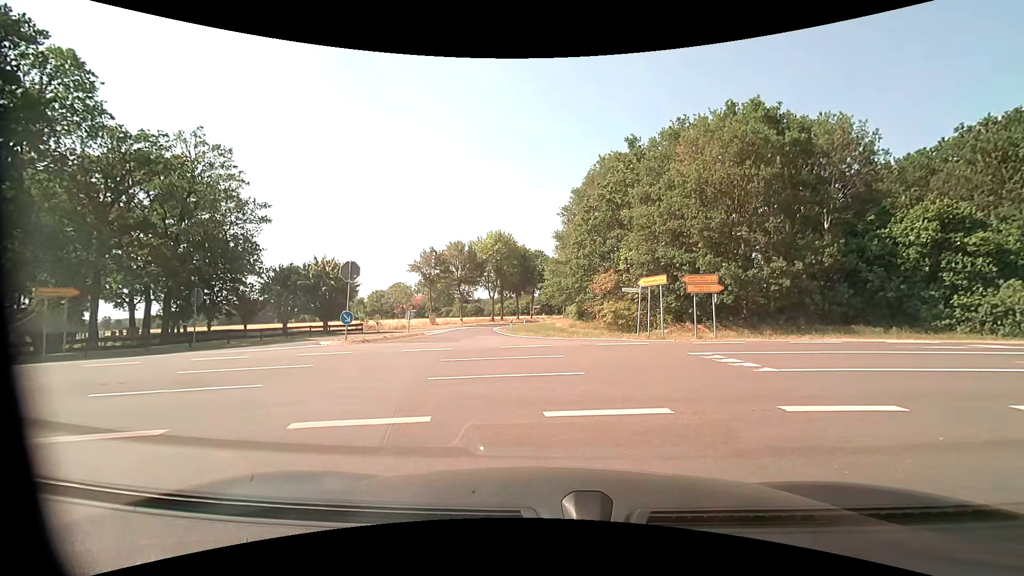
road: tertiary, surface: asphalt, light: Day
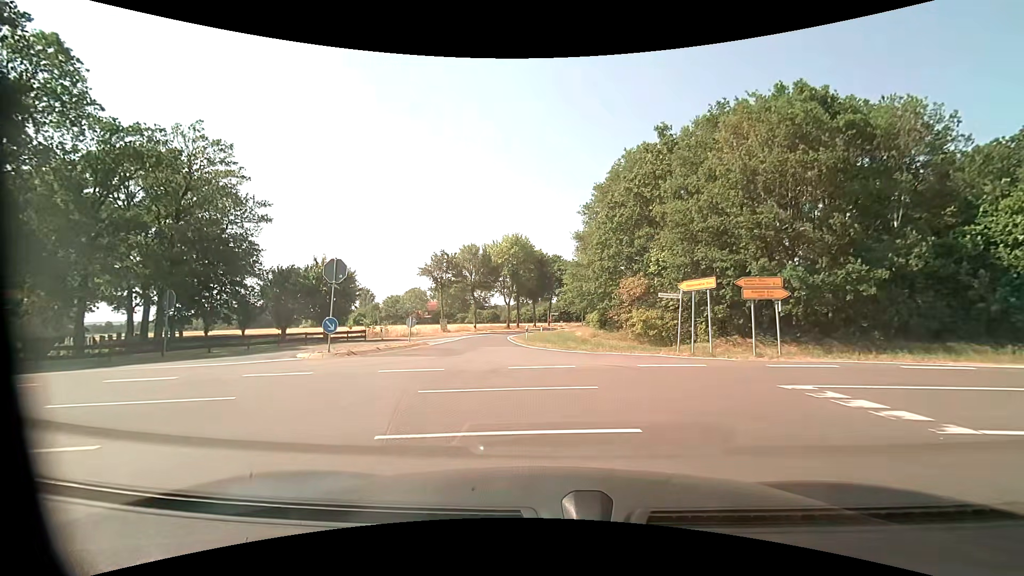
(0.0, +4.7) m; -1°
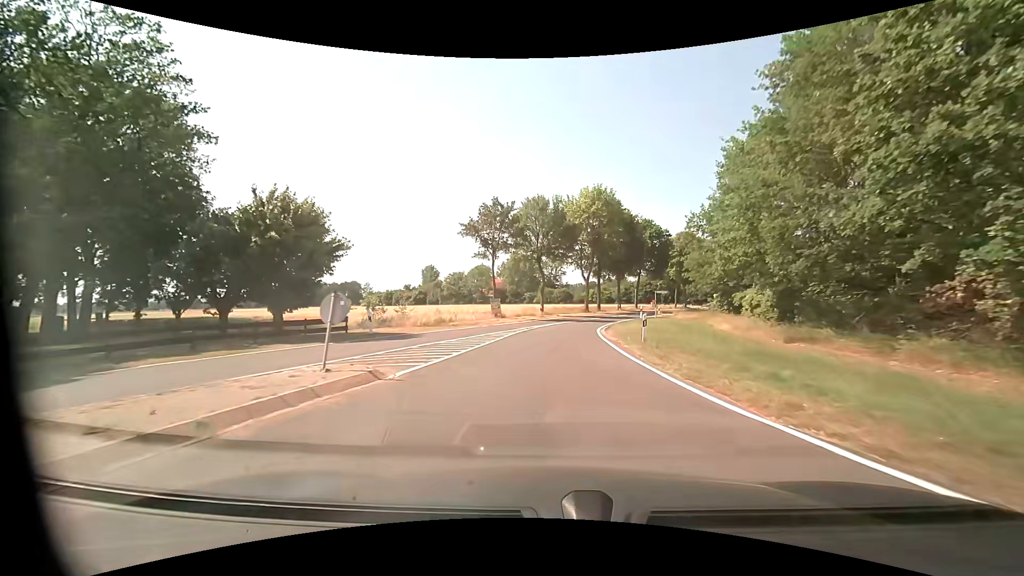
(-1.9, +19.7) m; -7°
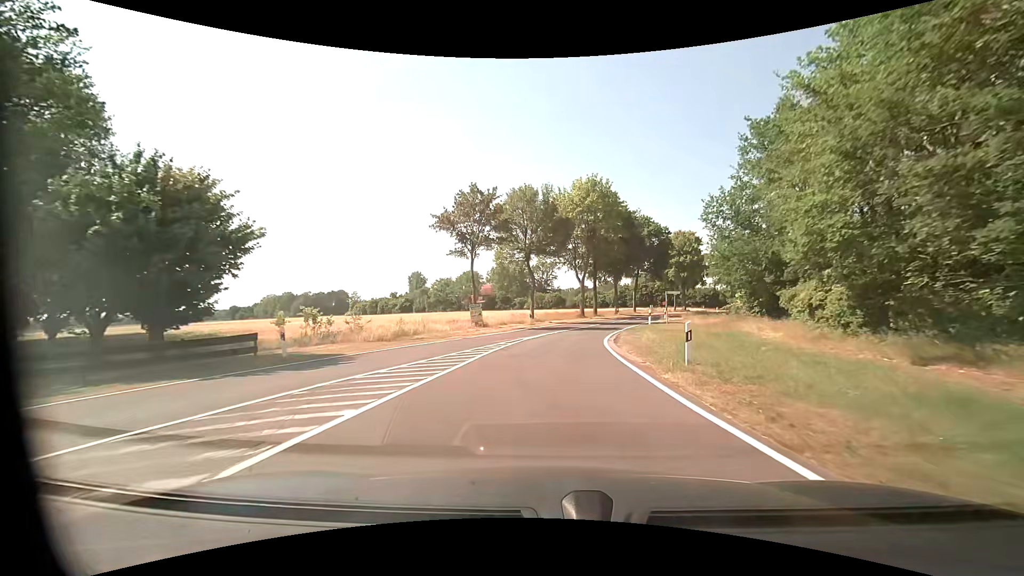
(0.0, +6.8) m; +1°
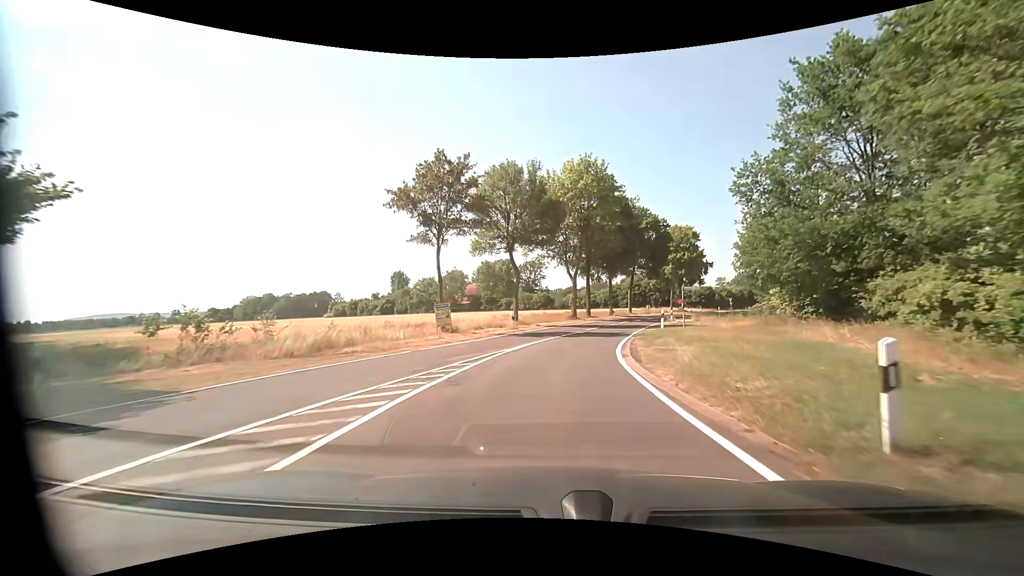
(+0.1, +7.3) m; +1°
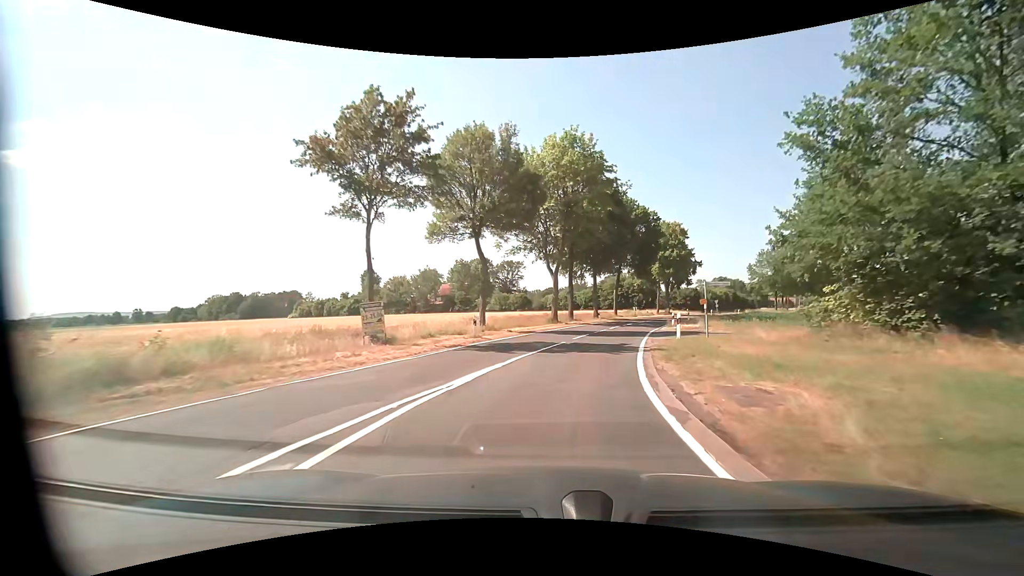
(+0.1, +7.8) m; +3°
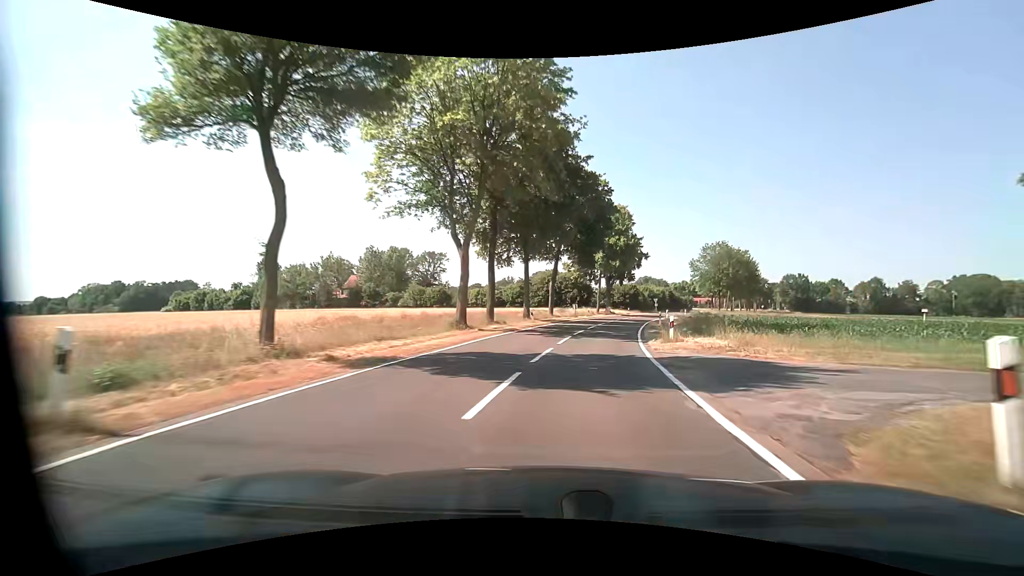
(+1.0, +16.6) m; +8°
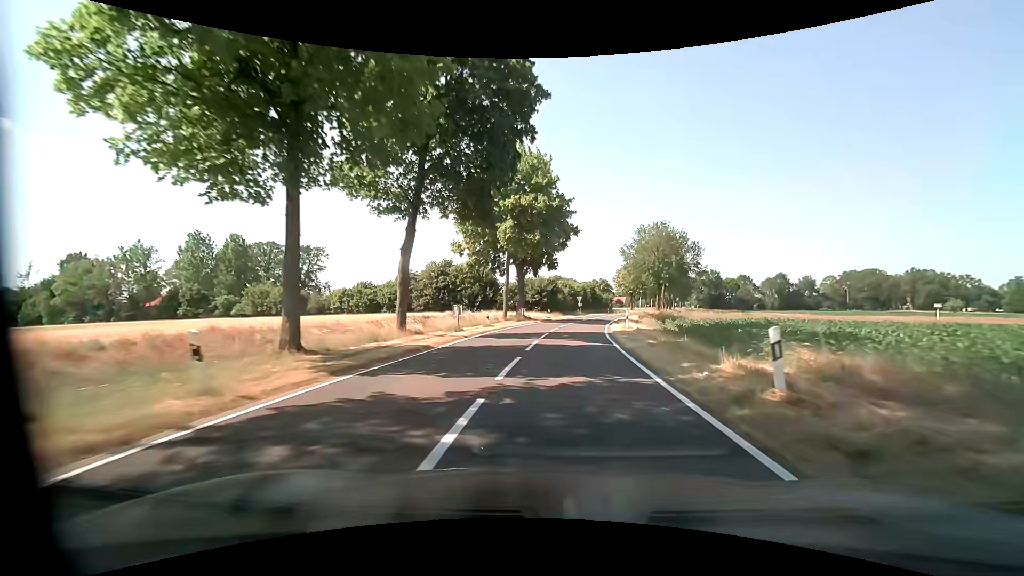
(+2.8, +26.3) m; +10°
(0, +10) (+1, +20) (+2, +30) (+3, +40) (+5, +50) (+7, +59) (+9, +69) (+12, +79) (+14, +89) (+17, +98) m
